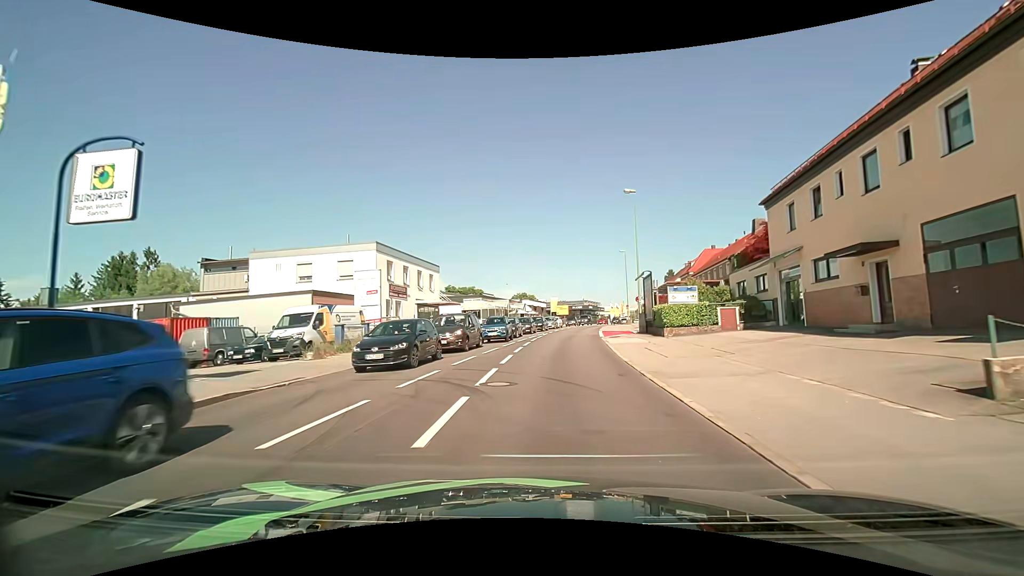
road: tertiary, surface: asphalt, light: Day
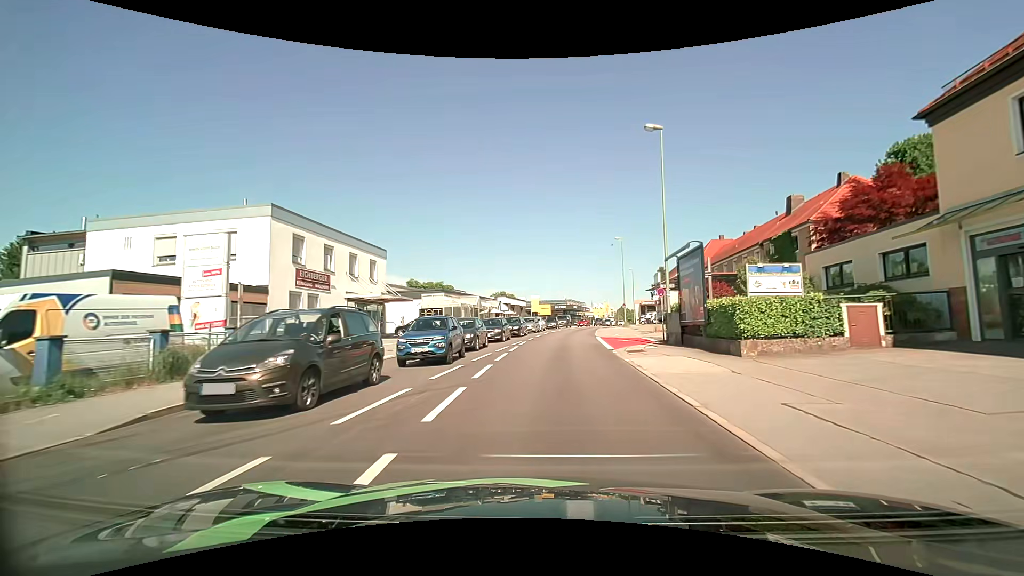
(+0.2, +12.6) m; +2°
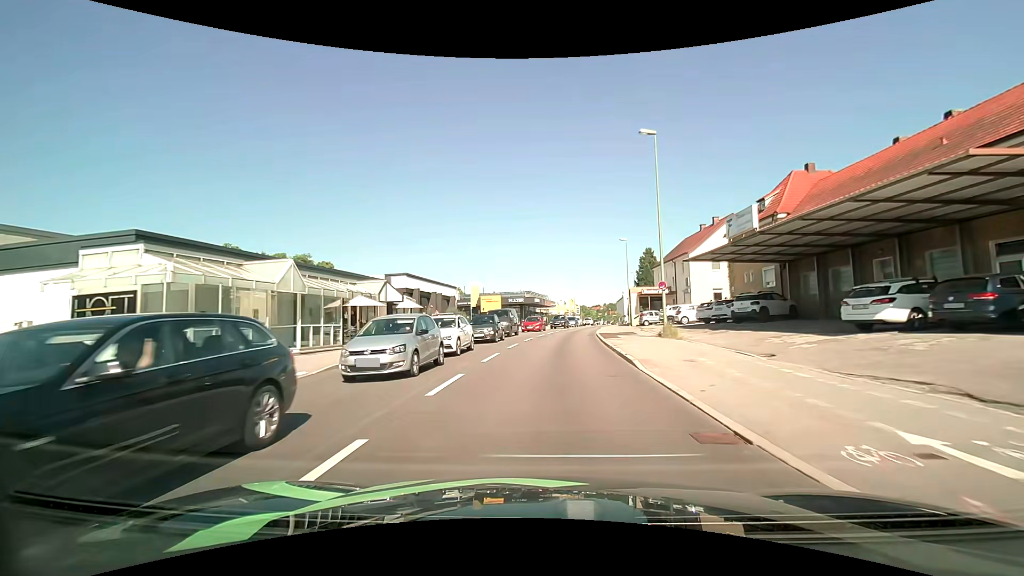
(+1.6, +32.9) m; +5°
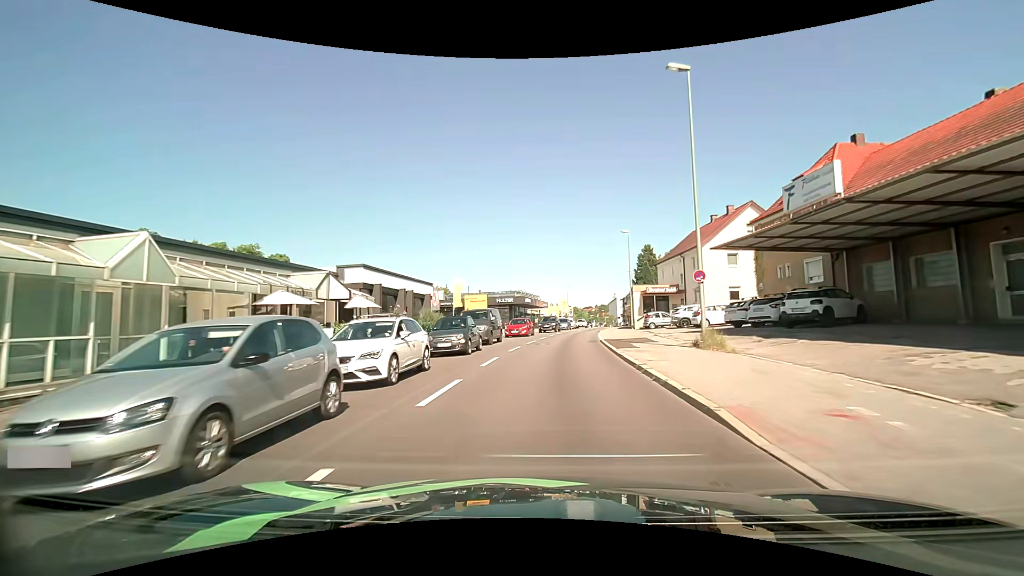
(+0.1, +6.8) m; +1°
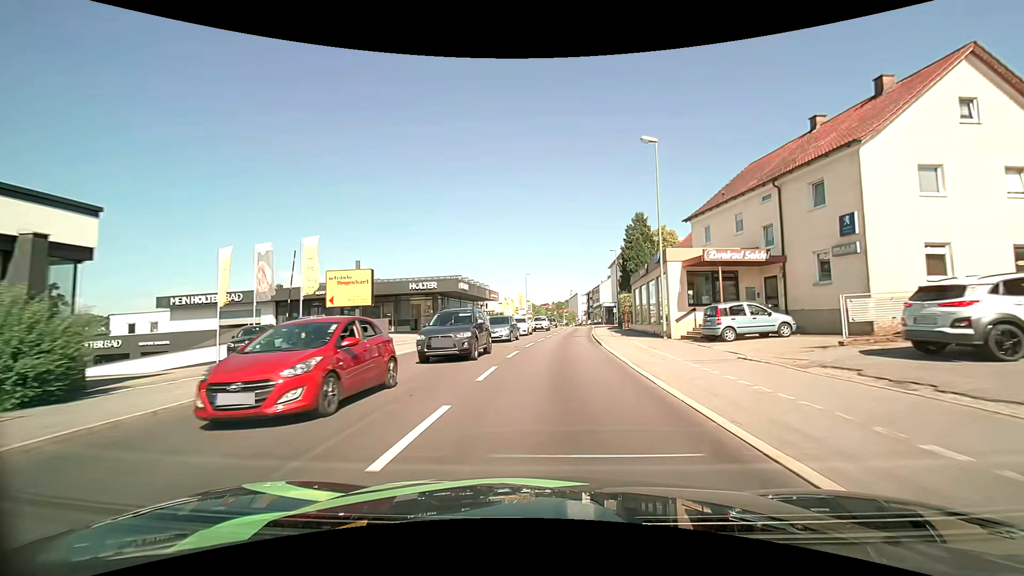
(+1.1, +27.1) m; +5°
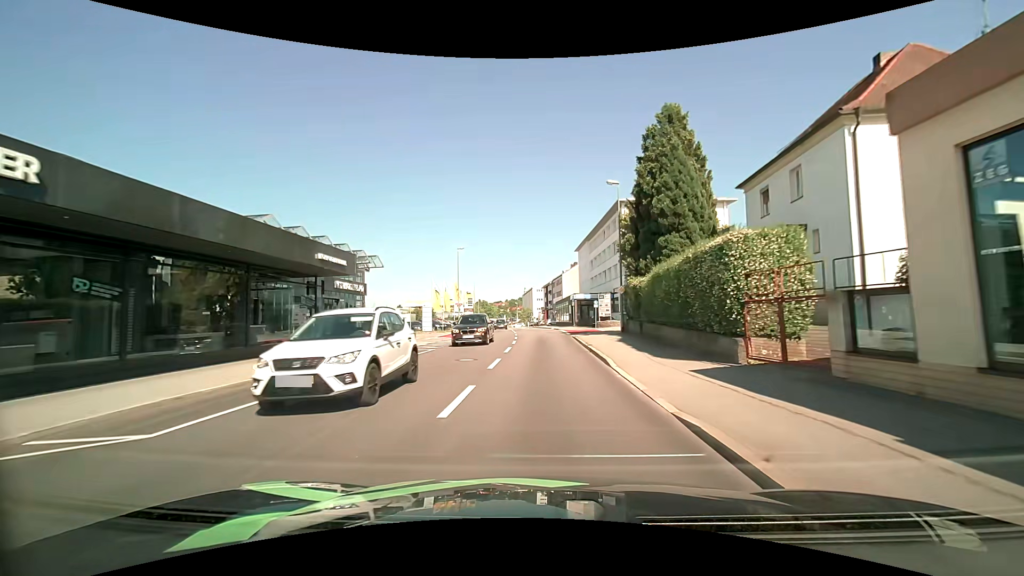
(+1.7, +33.6) m; +5°
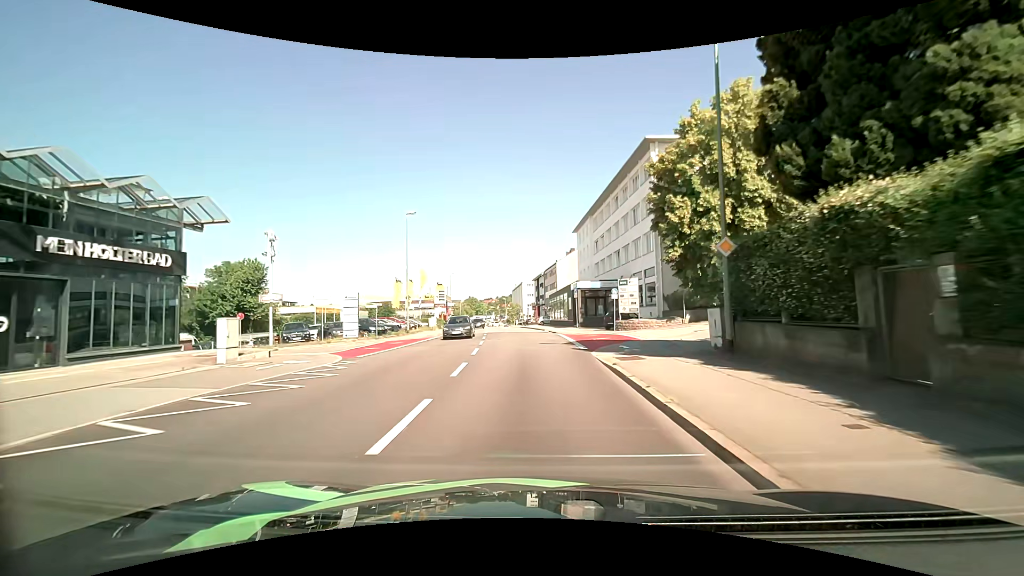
(+0.2, +19.7) m; +1°
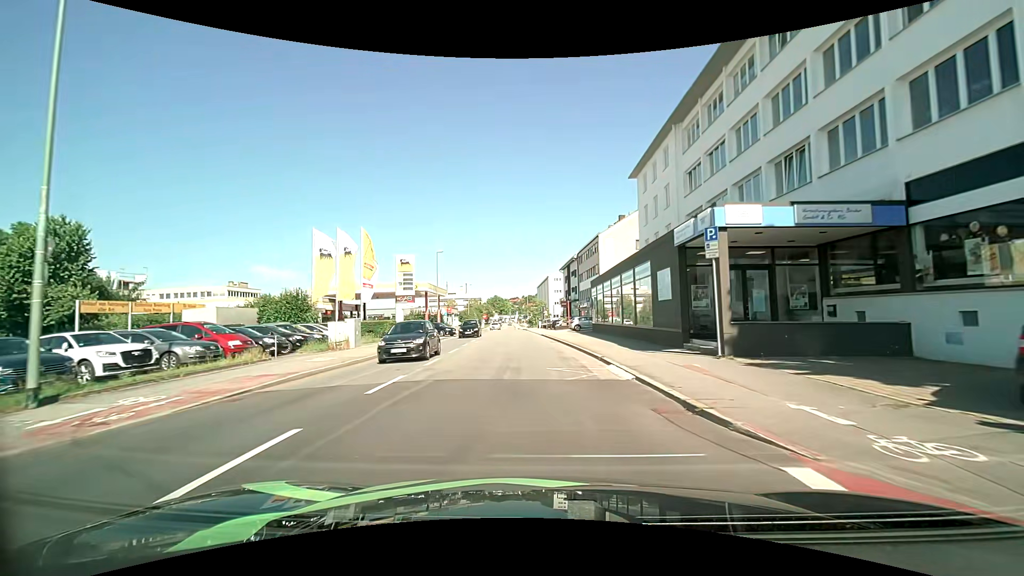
(-0.4, +31.9) m; -3°
(0, +10) (0, +20) (-1, +30) (-1, +40) (-2, +50) (-3, +60) (-3, +70) (-4, +80) (-4, +90) (-5, +100) m
